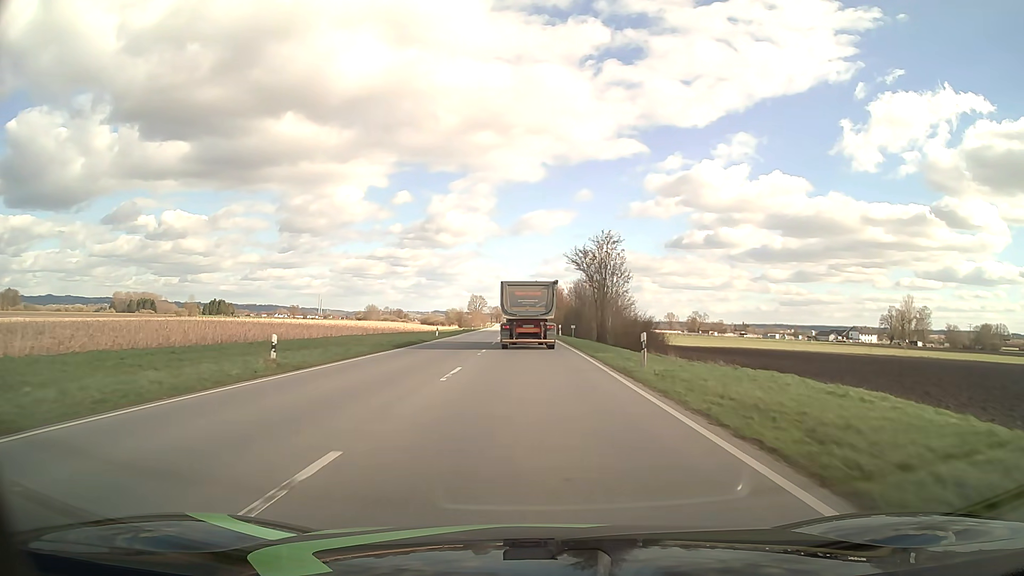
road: primary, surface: asphalt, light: Day
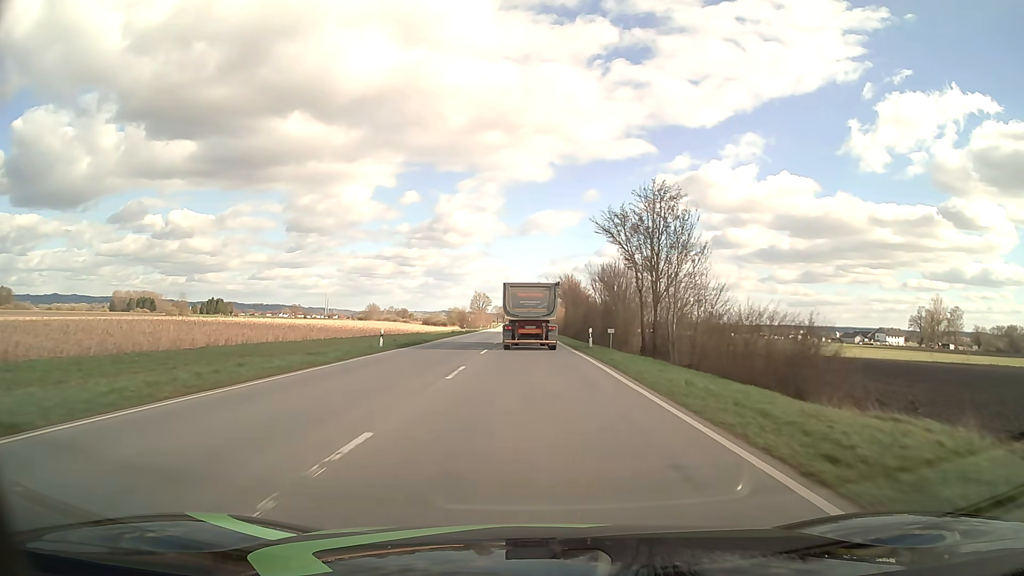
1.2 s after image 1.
(-0.1, +22.8) m; -1°
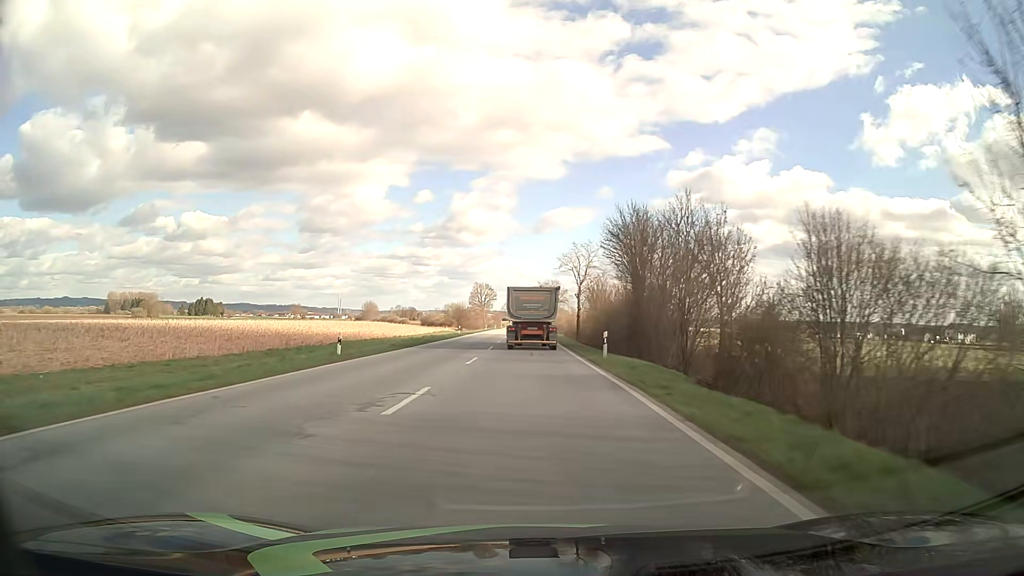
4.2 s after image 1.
(-0.3, +55.8) m; -1°
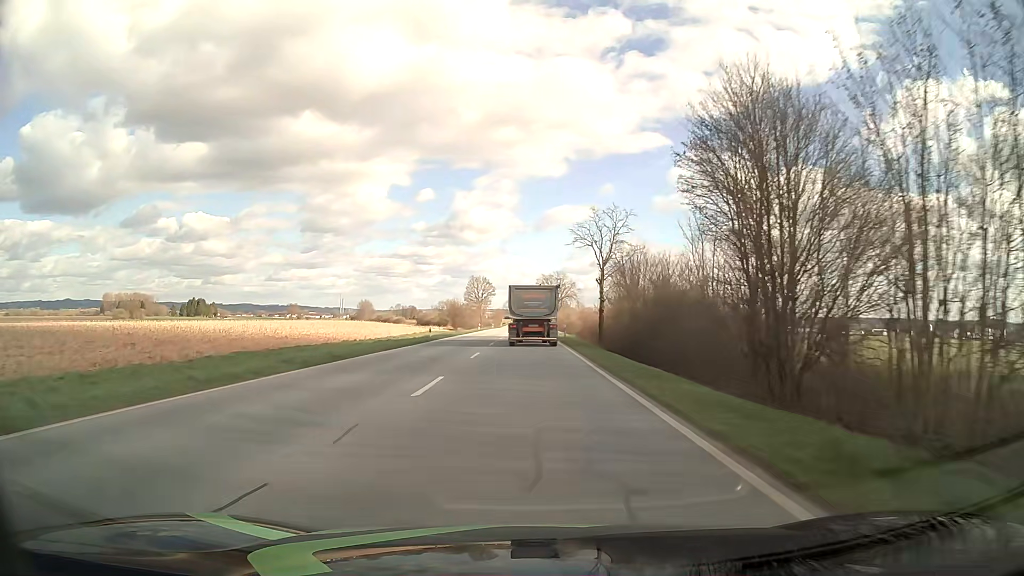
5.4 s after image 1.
(-0.1, +22.3) m; 0°
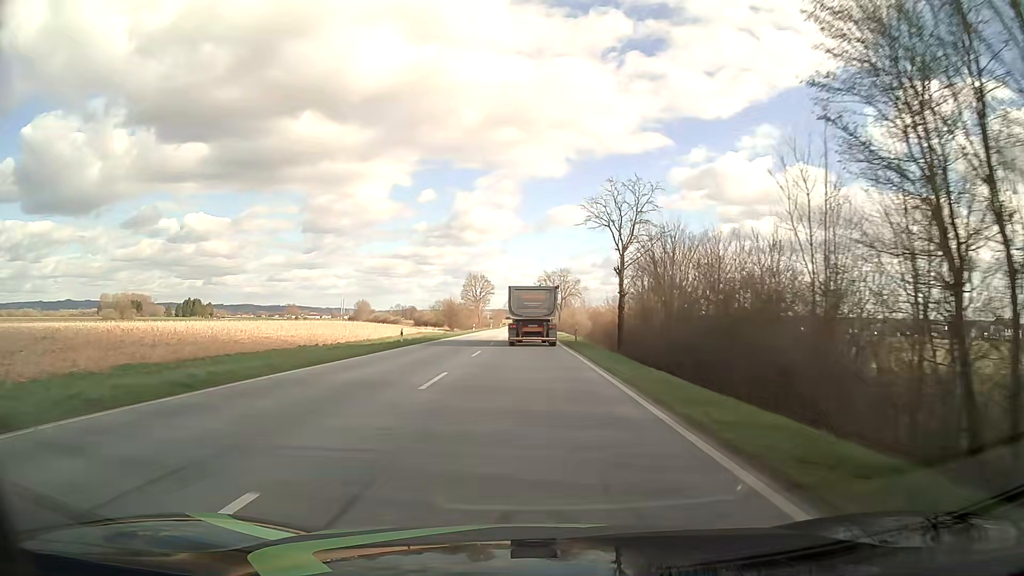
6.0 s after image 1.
(0.0, +11.2) m; 0°
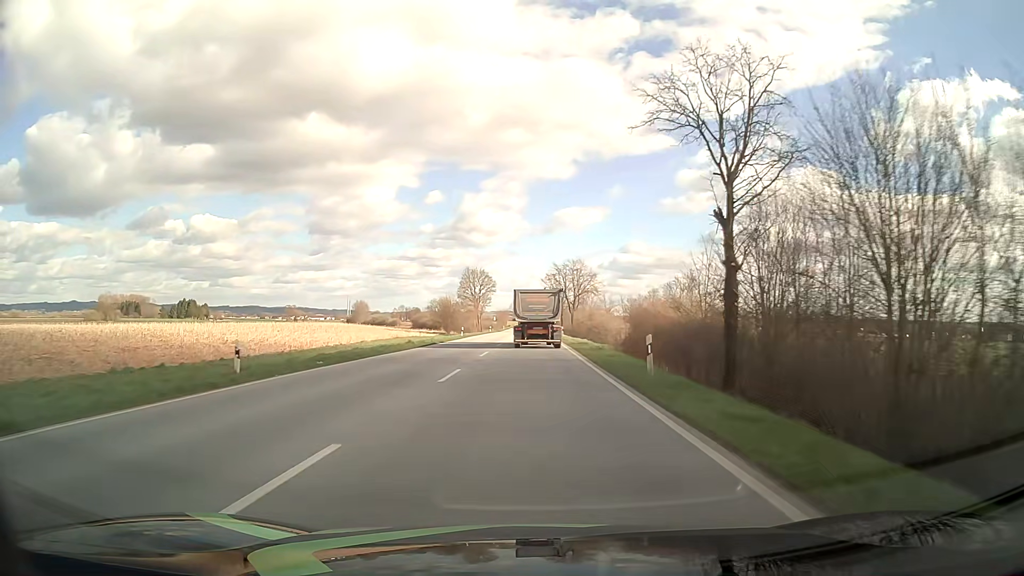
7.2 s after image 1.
(0.0, +22.6) m; 0°
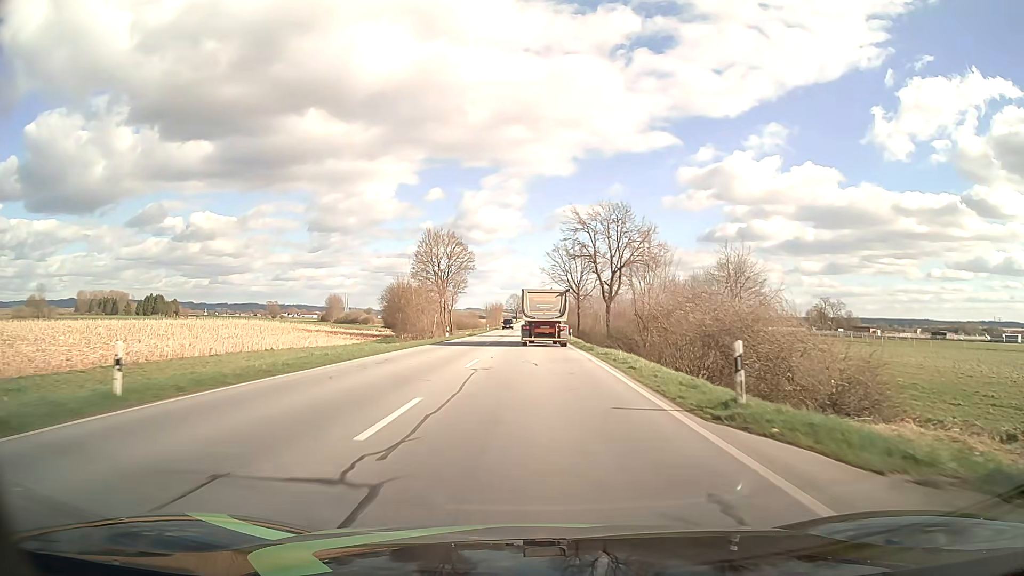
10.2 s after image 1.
(-0.3, +57.3) m; 0°
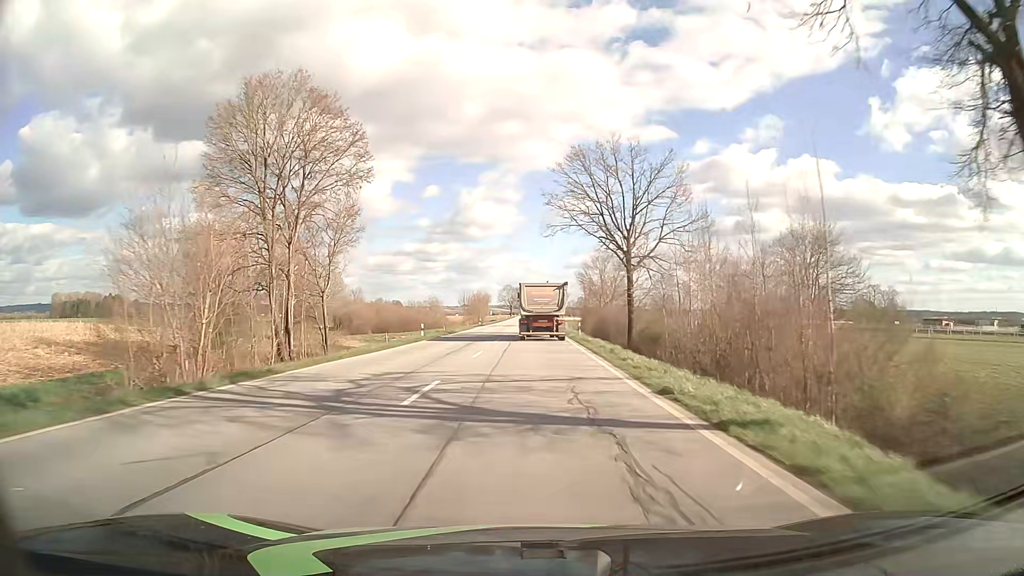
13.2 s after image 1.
(+0.2, +58.6) m; 0°
(0, +10) (0, +20) (0, +30) (0, +40) (0, +50) (0, +60) (0, +70) (0, +80) (0, +90) (0, +100) m
